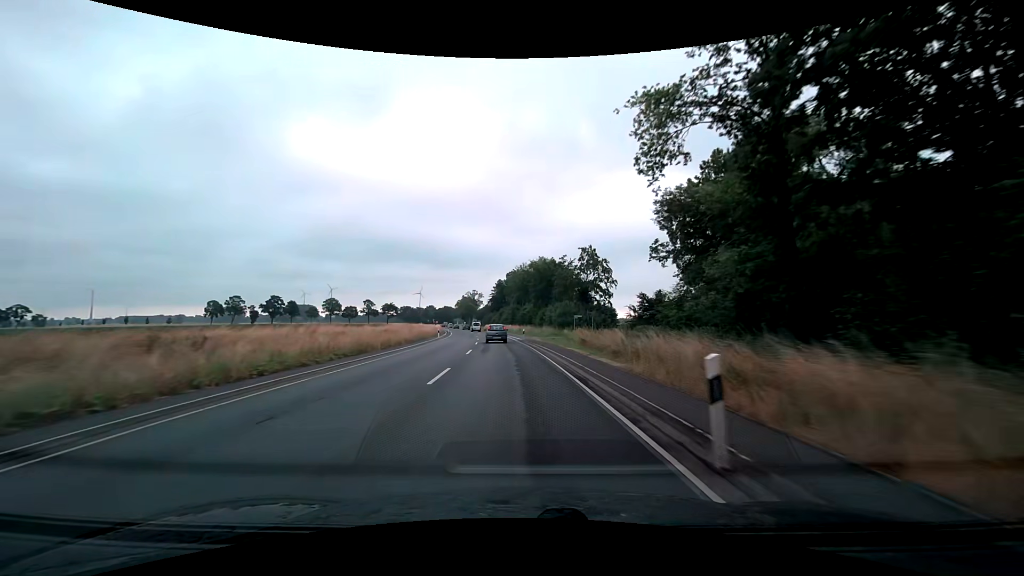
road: secondary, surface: asphalt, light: Day
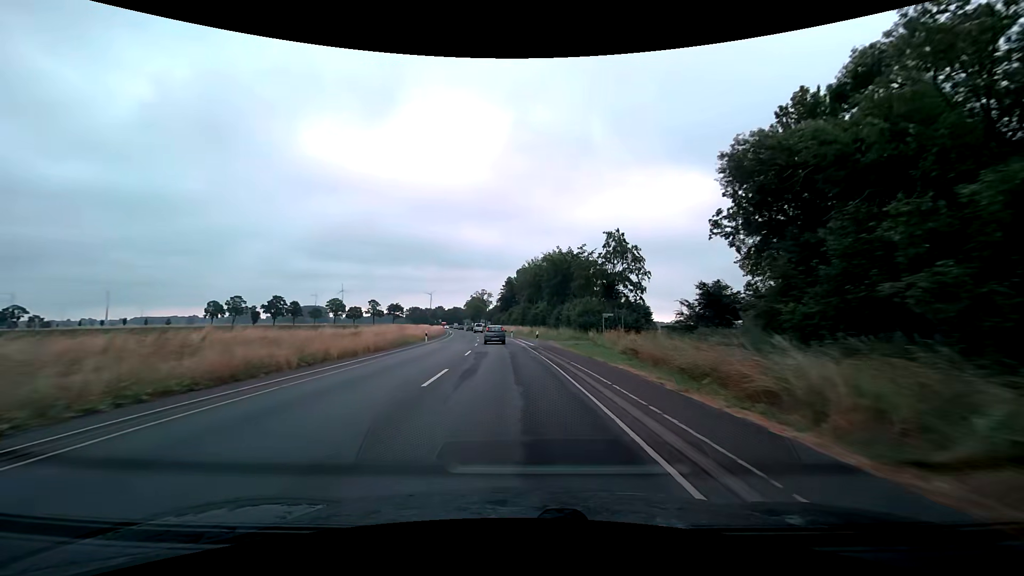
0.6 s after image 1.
(-0.1, +12.2) m; -1°
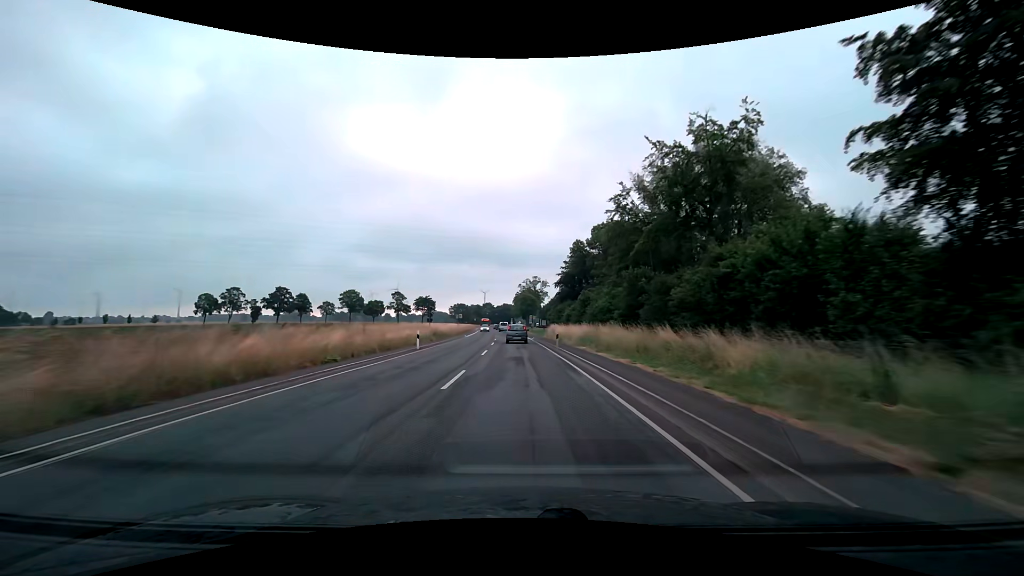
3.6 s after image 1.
(-3.5, +61.3) m; -6°
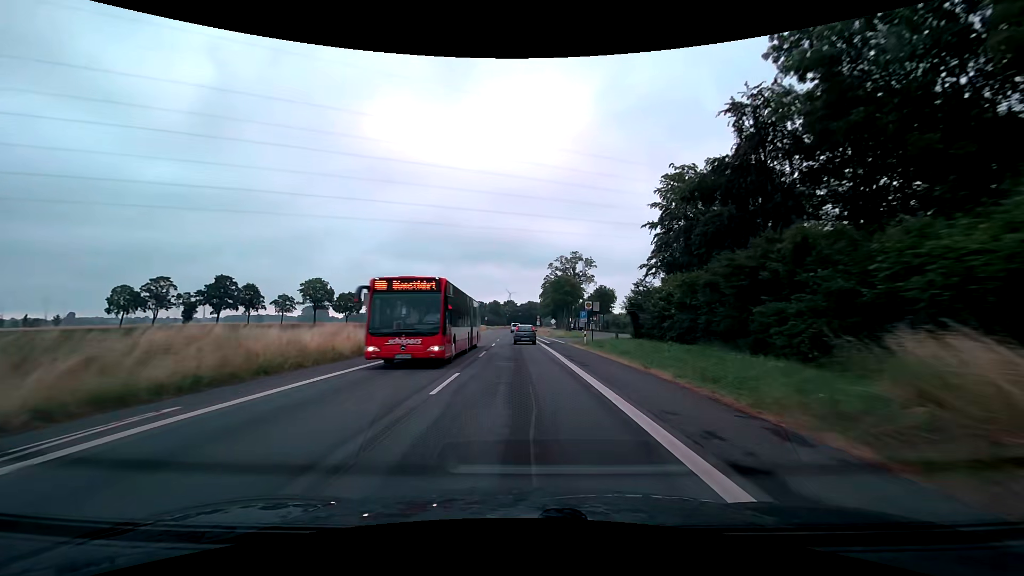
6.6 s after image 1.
(-1.5, +60.9) m; -3°
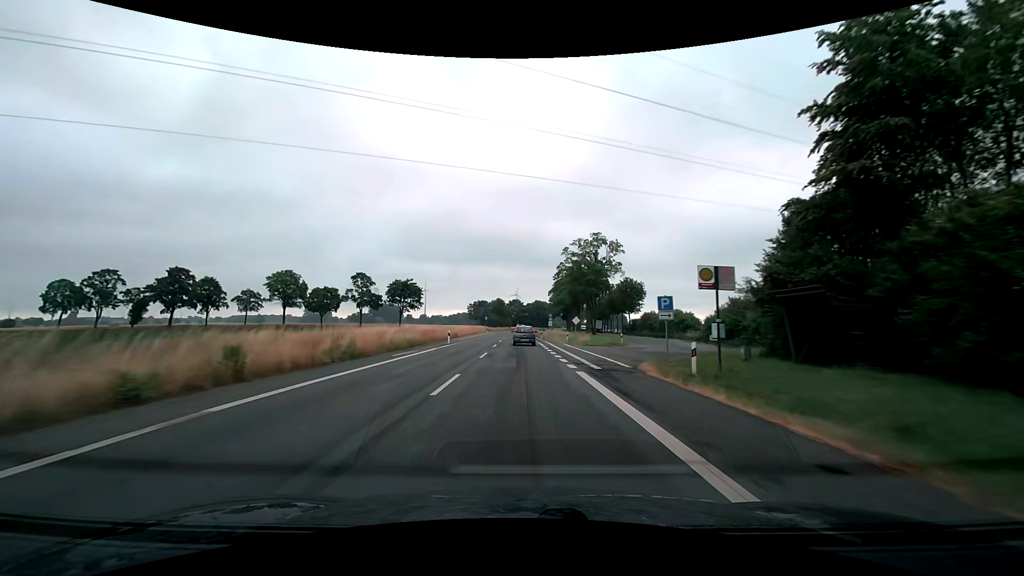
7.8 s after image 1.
(-0.3, +24.1) m; -1°
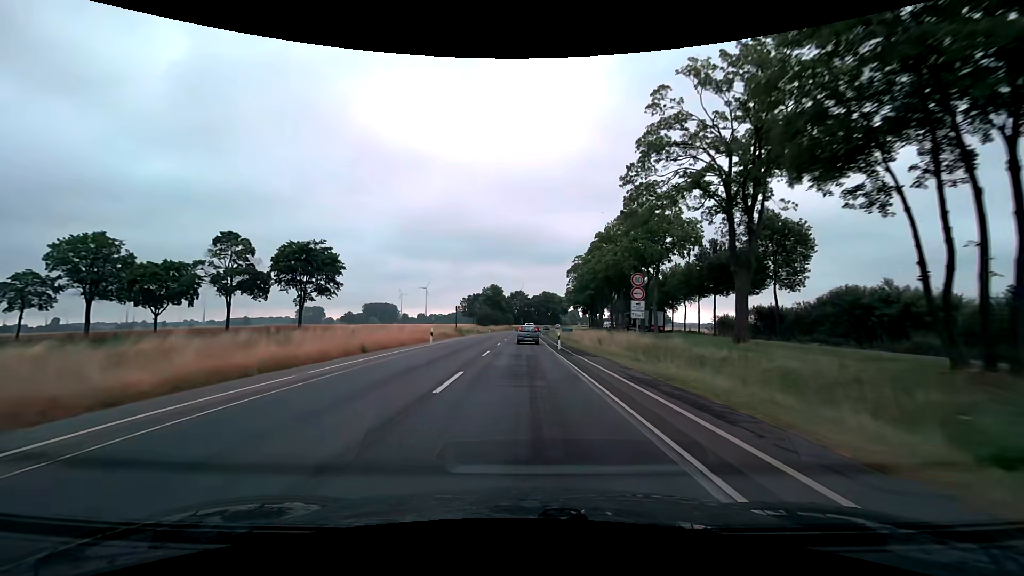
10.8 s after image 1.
(-0.4, +59.7) m; 0°
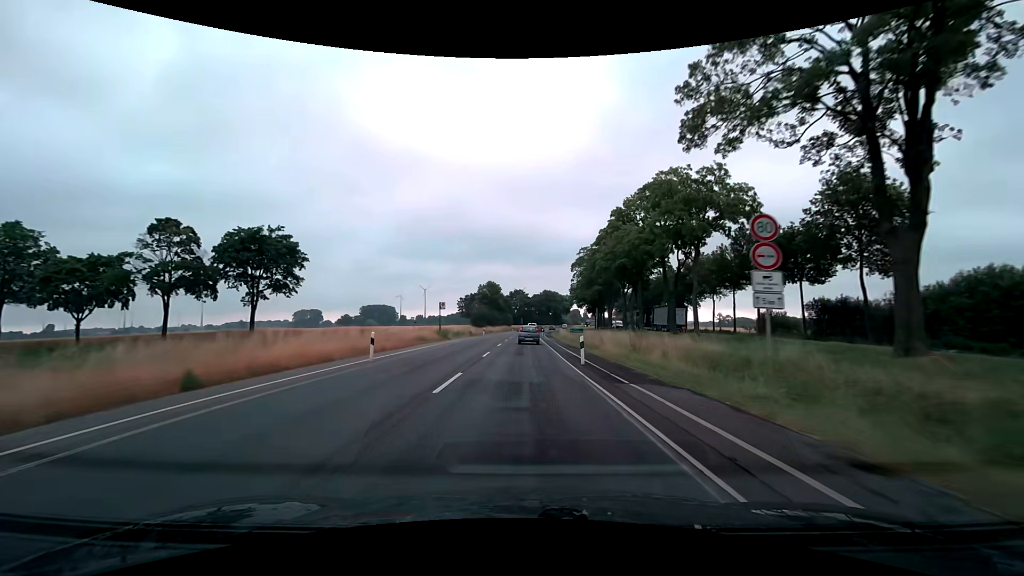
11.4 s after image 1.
(0.0, +12.0) m; 0°
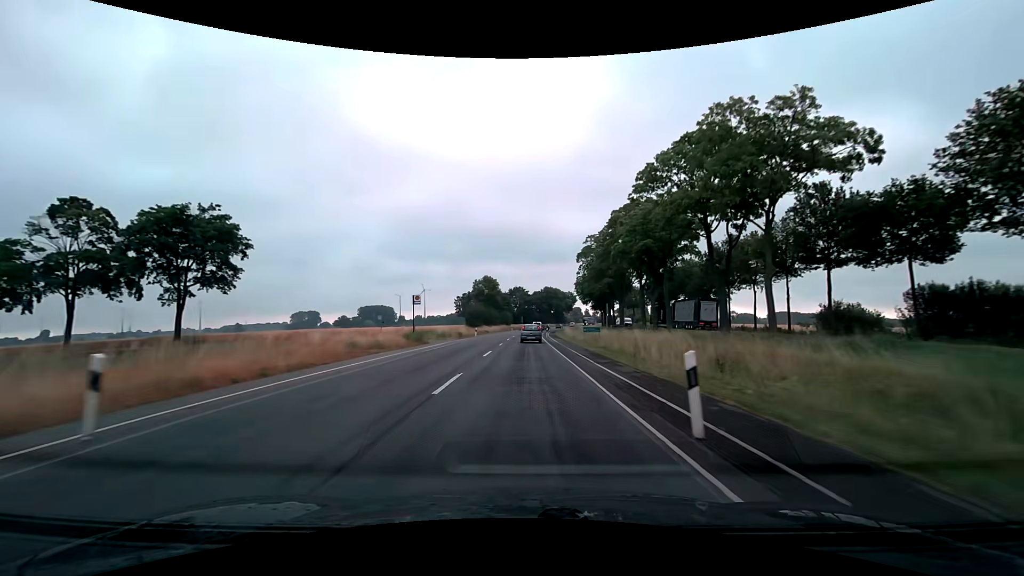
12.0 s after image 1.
(0.0, +12.1) m; 0°
(0, +10) (0, +20) (0, +30) (0, +40) (0, +50) (+1, +60) (+1, +70) (+1, +80) (+2, +90) (+3, +100) m
